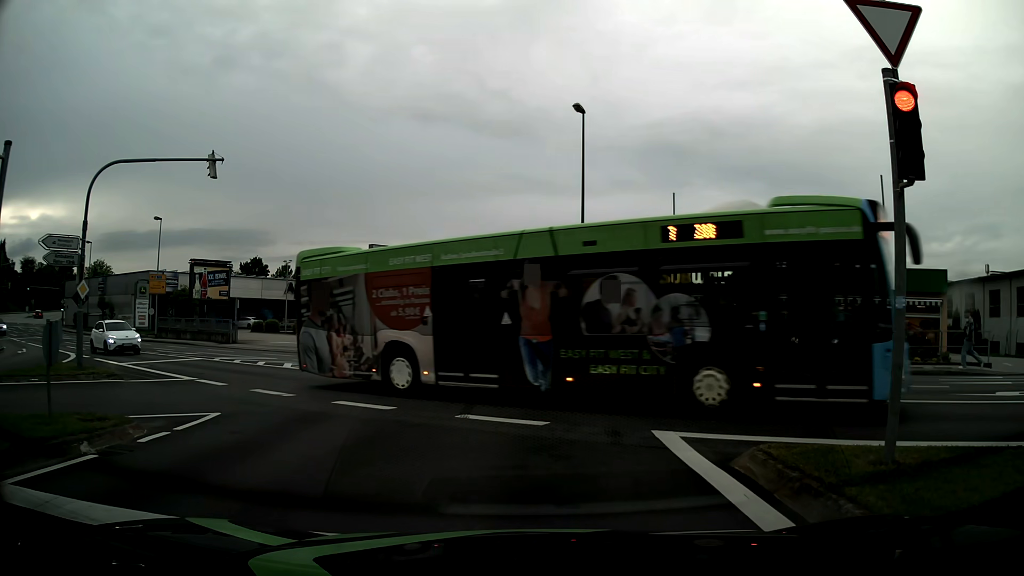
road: tertiary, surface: asphalt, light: Day
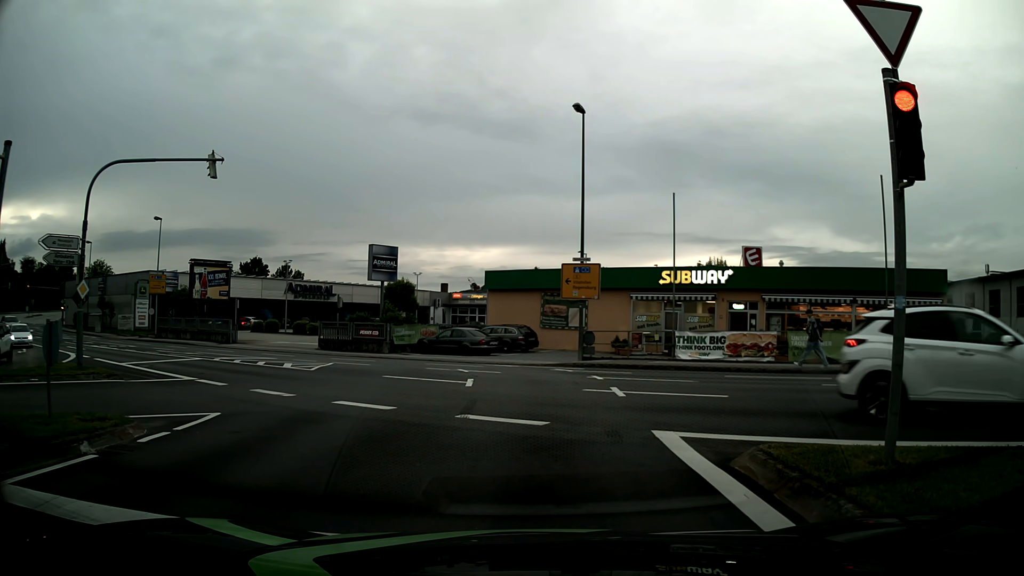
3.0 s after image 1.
(0.0, 0.0) m; 0°
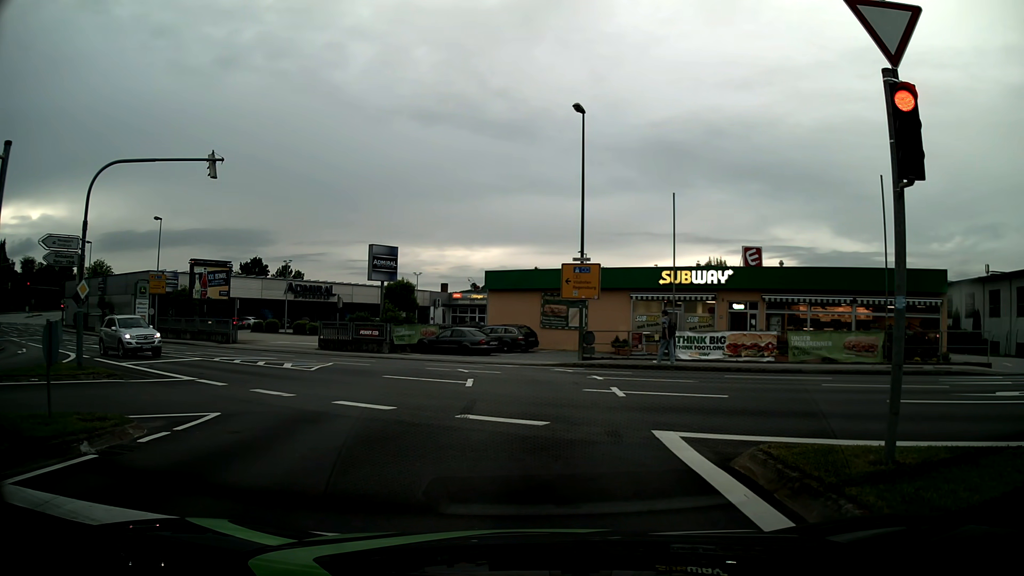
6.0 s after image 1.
(0.0, 0.0) m; 0°
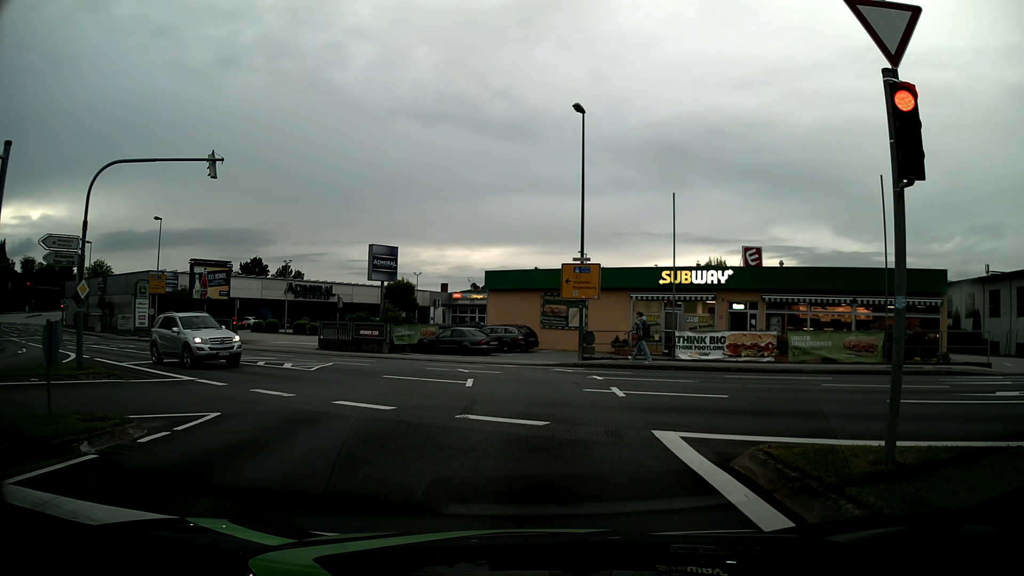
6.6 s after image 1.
(0.0, 0.0) m; 0°
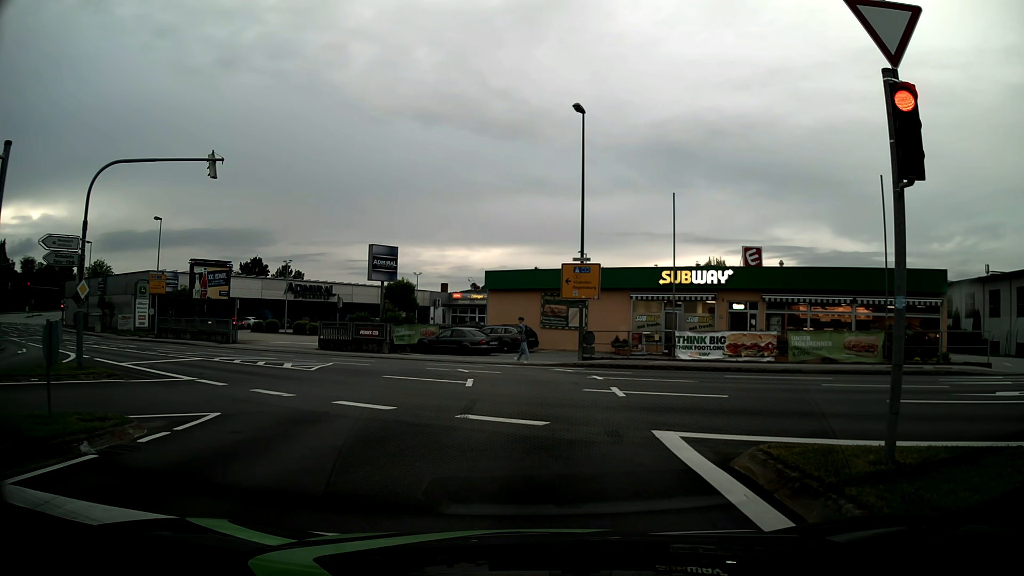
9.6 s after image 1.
(0.0, 0.0) m; 0°
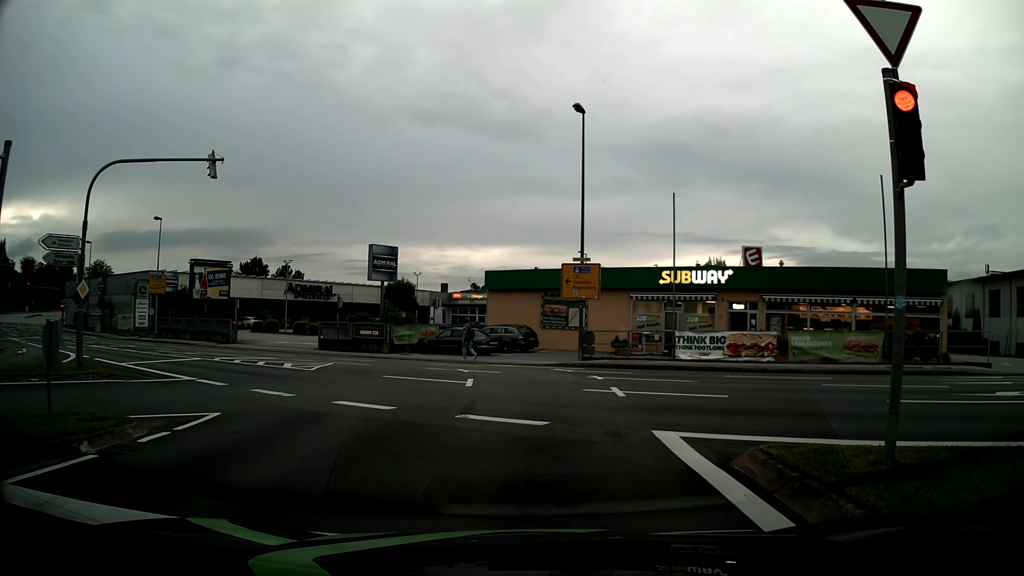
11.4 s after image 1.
(0.0, 0.0) m; 0°
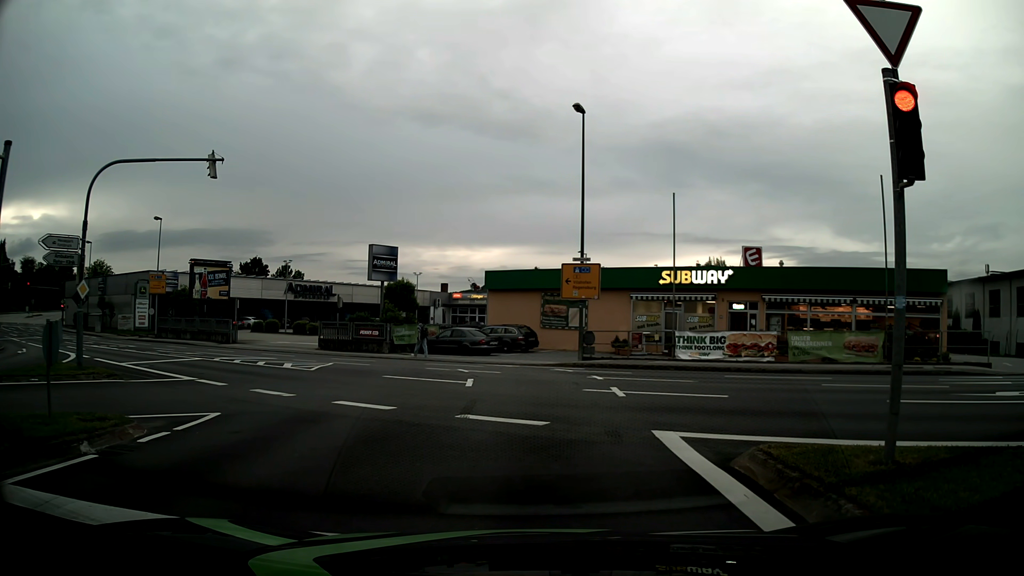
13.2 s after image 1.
(0.0, 0.0) m; 0°
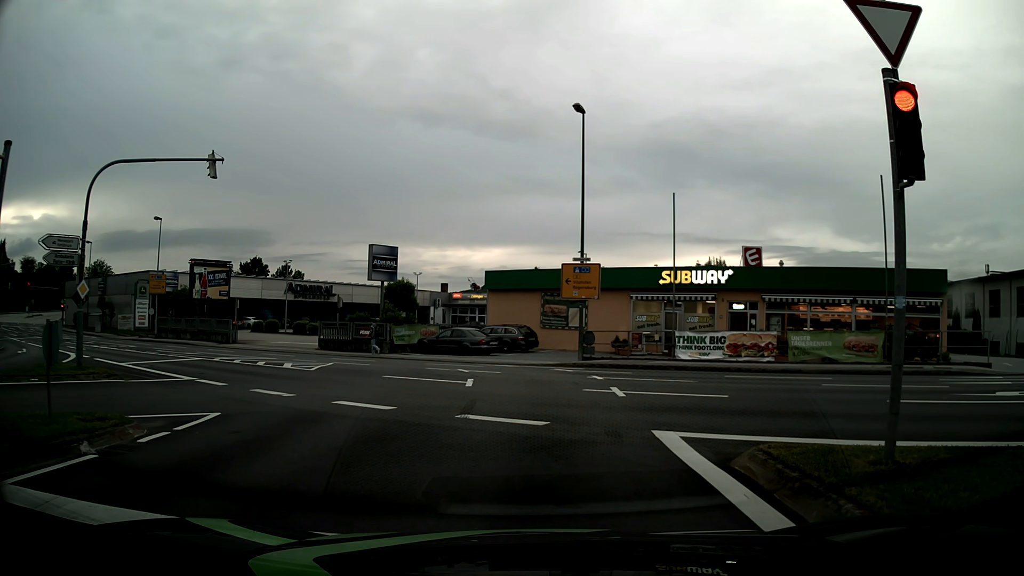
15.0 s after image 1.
(0.0, 0.0) m; 0°
(0, +10) (0, +20) (-4, +29) (-12, +35) (-20, +41) (-29, +46) (-37, +51) (-45, +57) (-54, +63) (-62, +69) m
